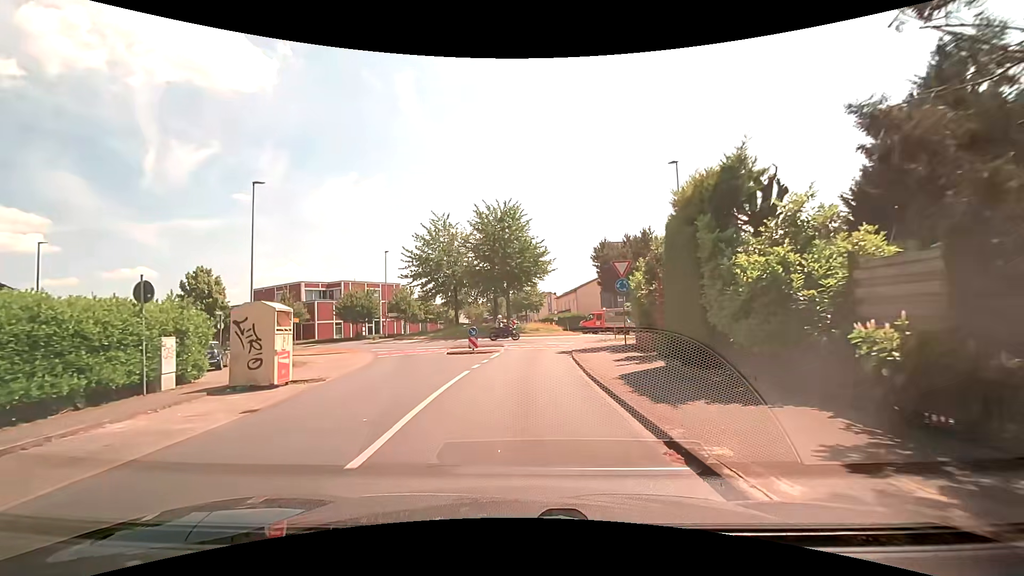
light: Day
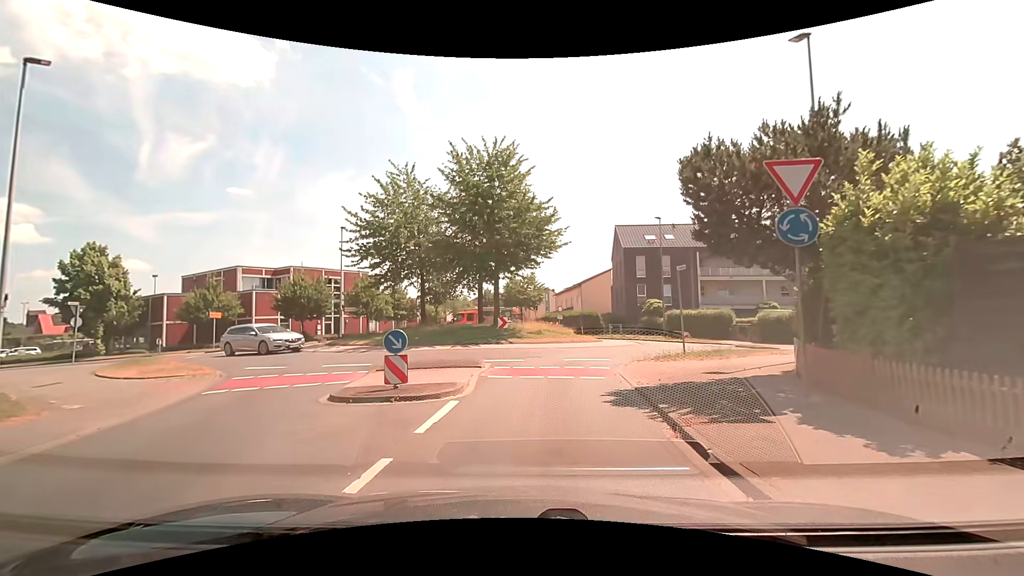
(-0.2, +13.2) m; 0°
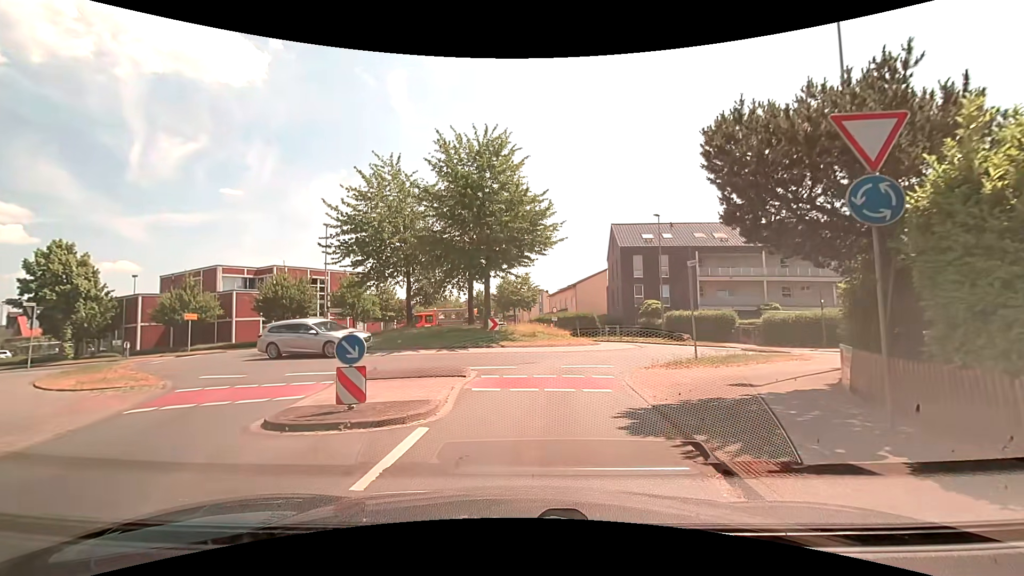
(0.0, +1.9) m; +1°
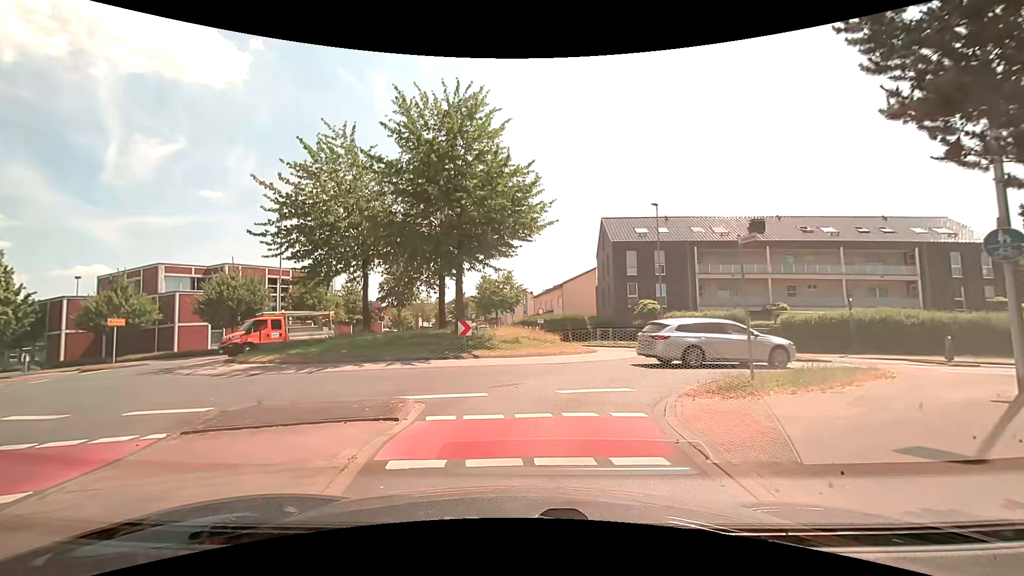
(+0.1, +4.8) m; +2°
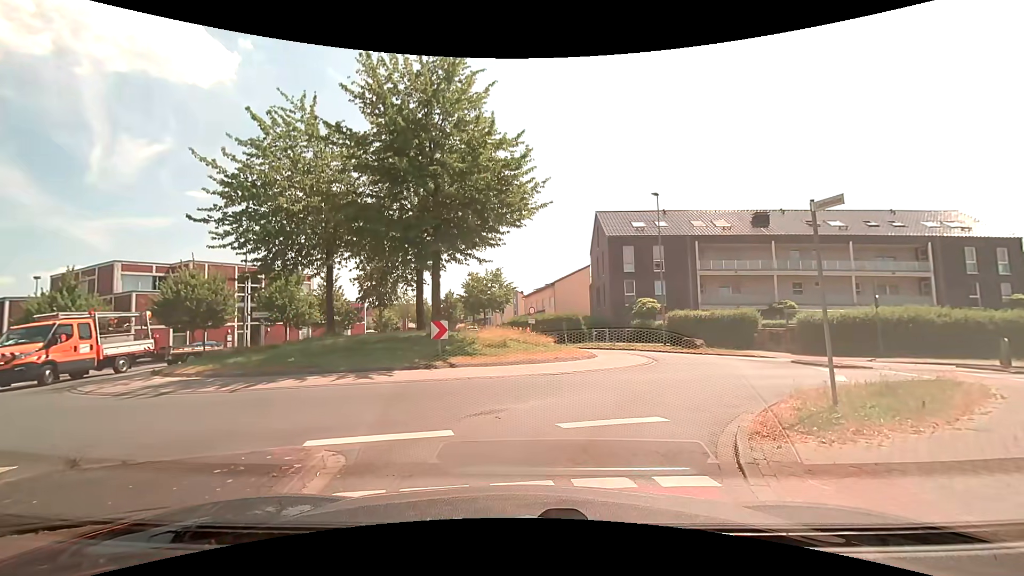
(+0.1, +3.0) m; +2°
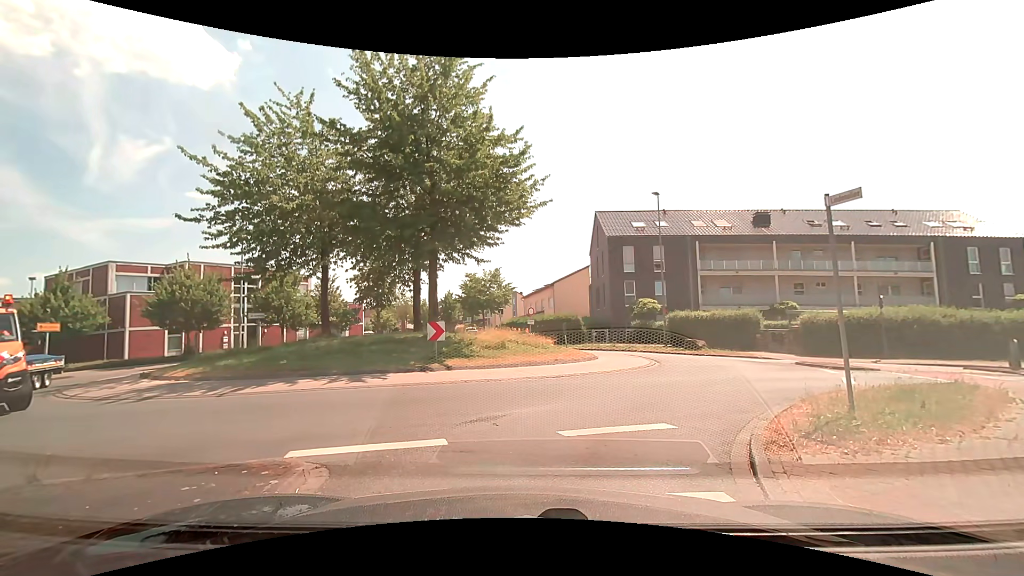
(0.0, +0.4) m; 0°
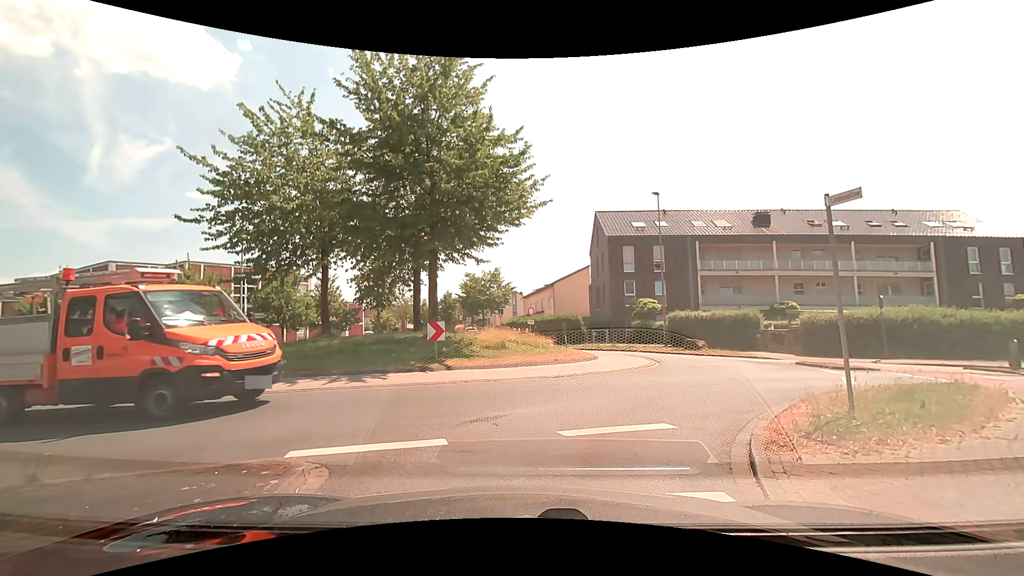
(0.0, 0.0) m; 0°
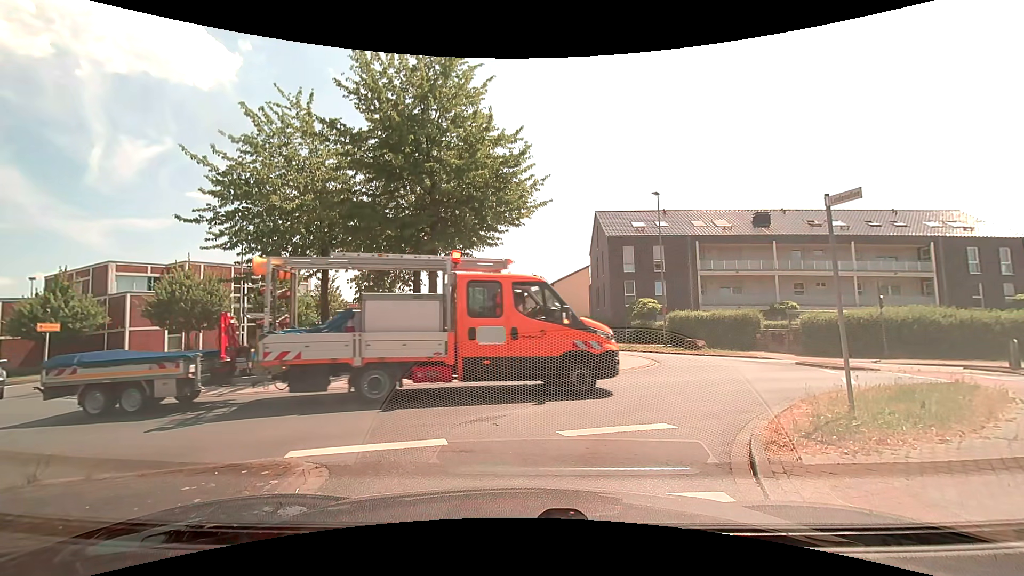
(0.0, 0.0) m; 0°
